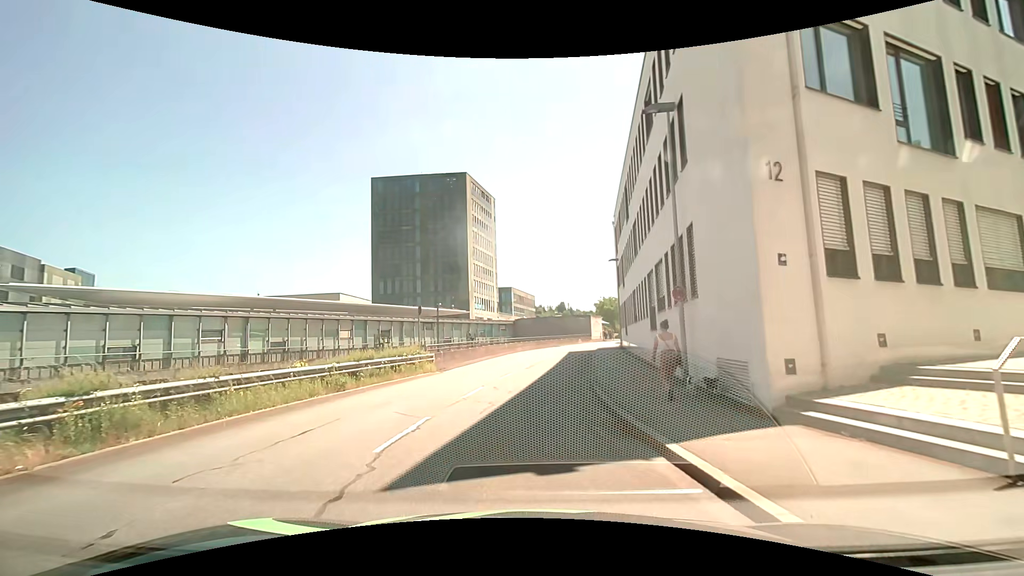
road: residential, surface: asphalt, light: Day
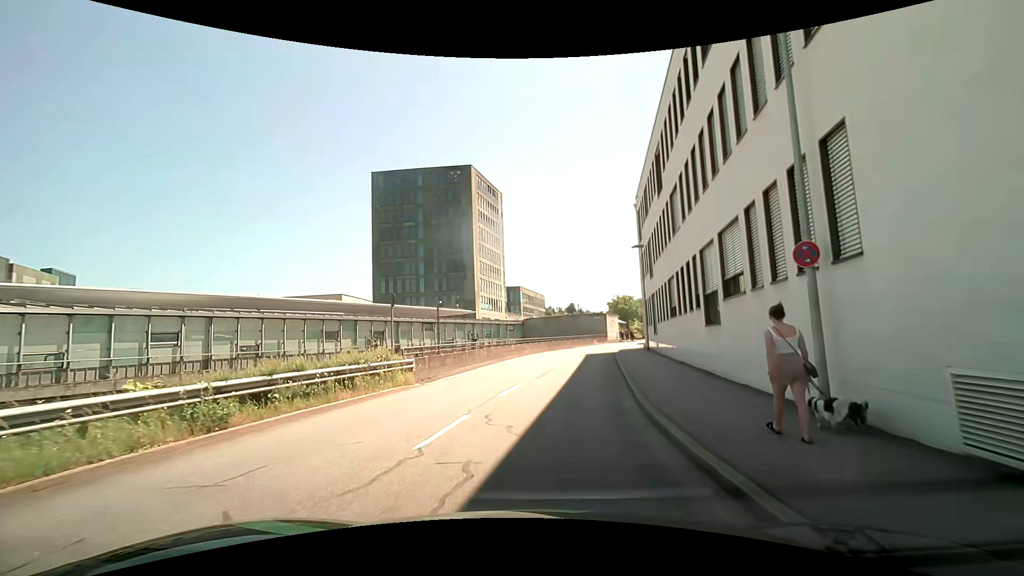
(-0.1, +6.0) m; -2°
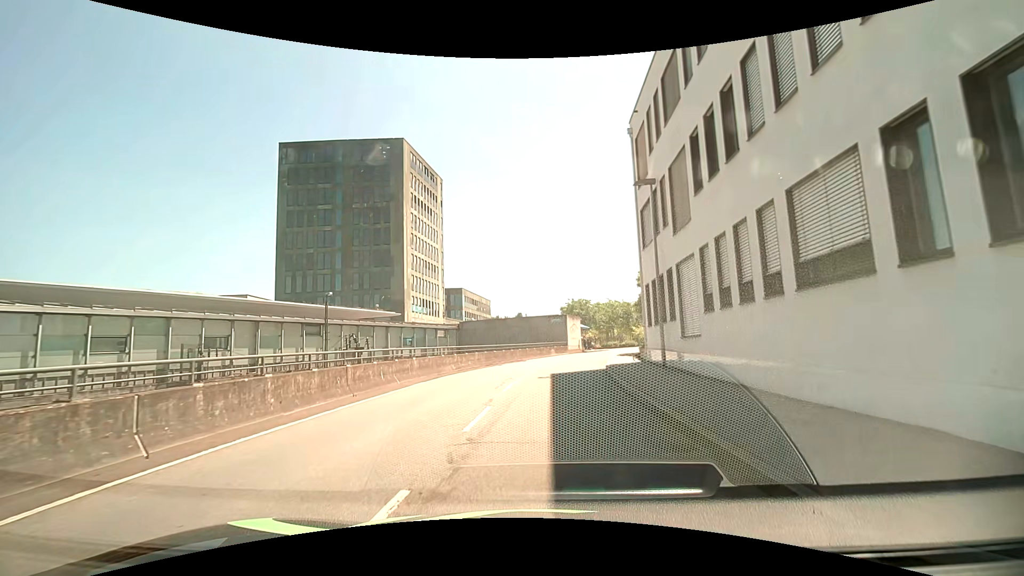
(+1.0, +16.7) m; +5°
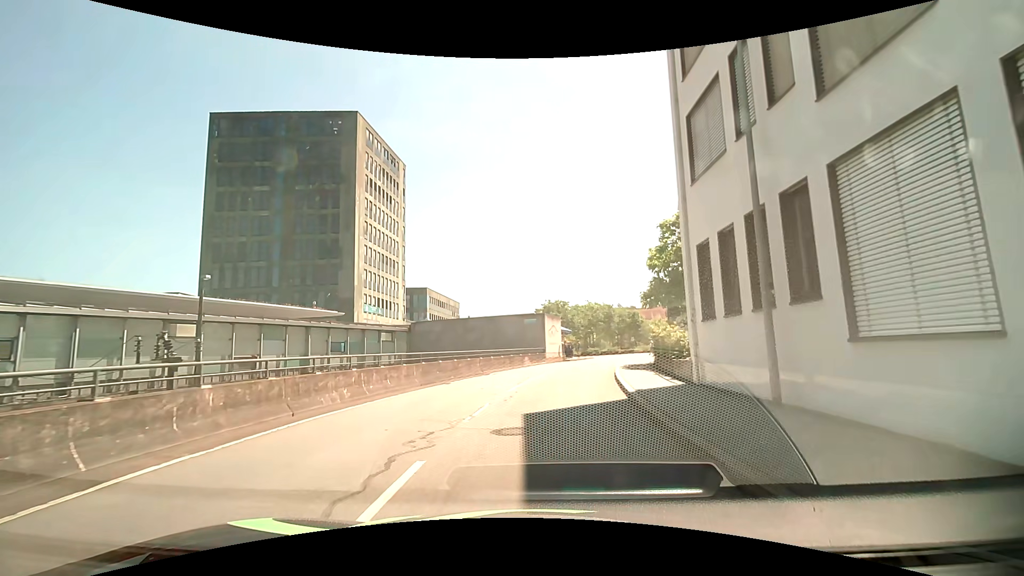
(+0.4, +10.8) m; +4°
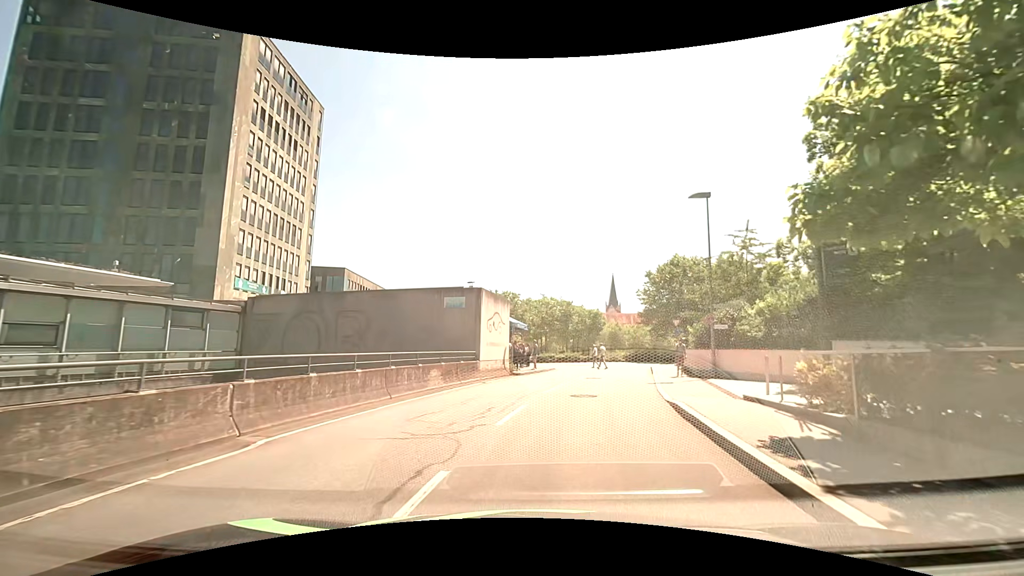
(+0.5, +18.5) m; +6°
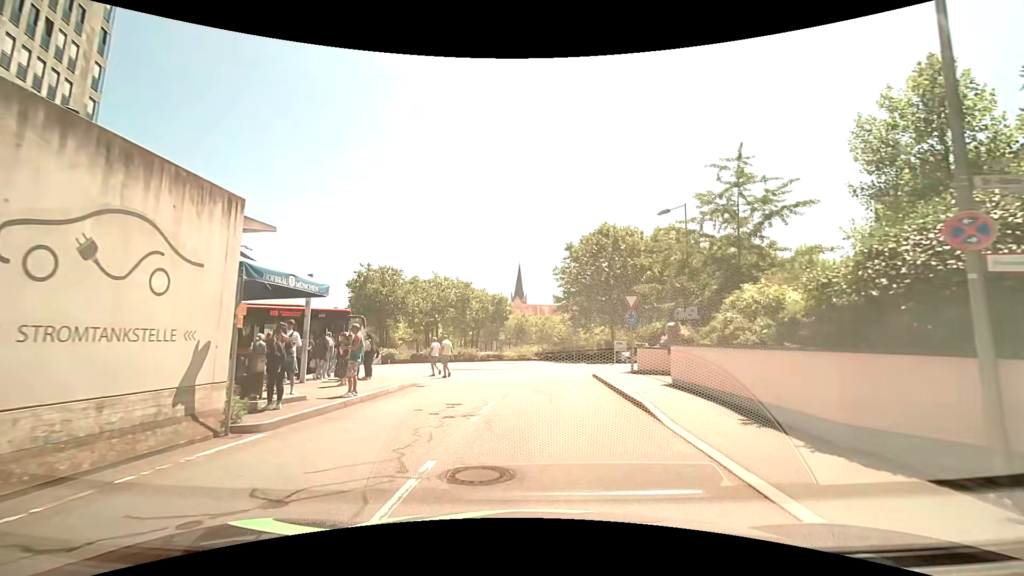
(+1.8, +17.2) m; +11°
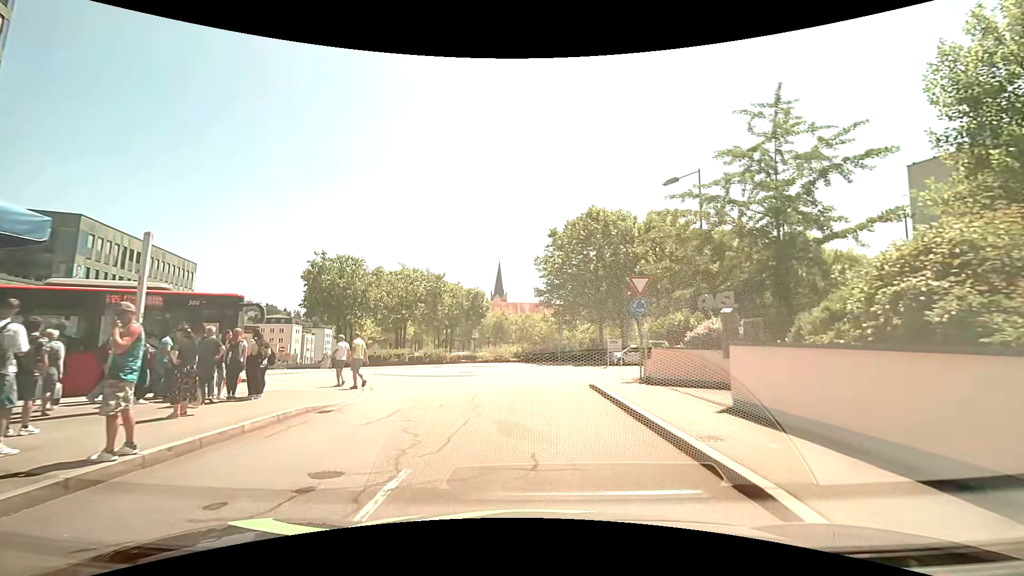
(+0.1, +6.2) m; +3°
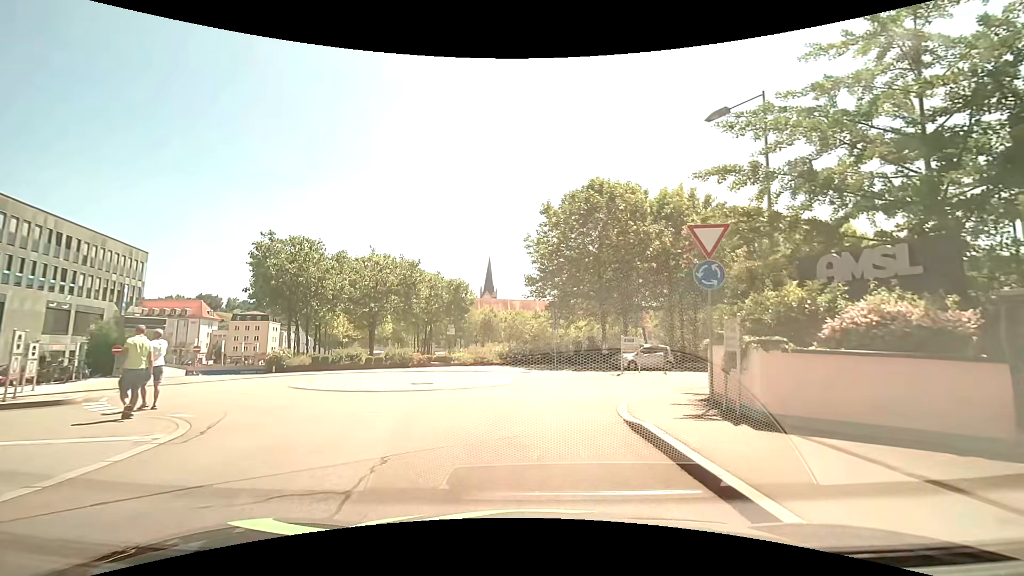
(-0.1, +7.7) m; -1°
